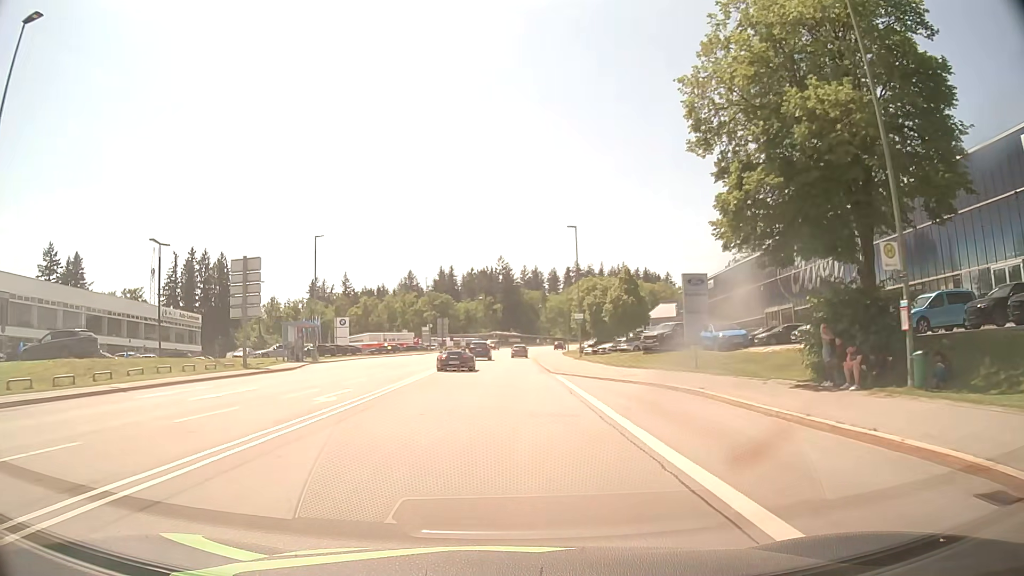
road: secondary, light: Day
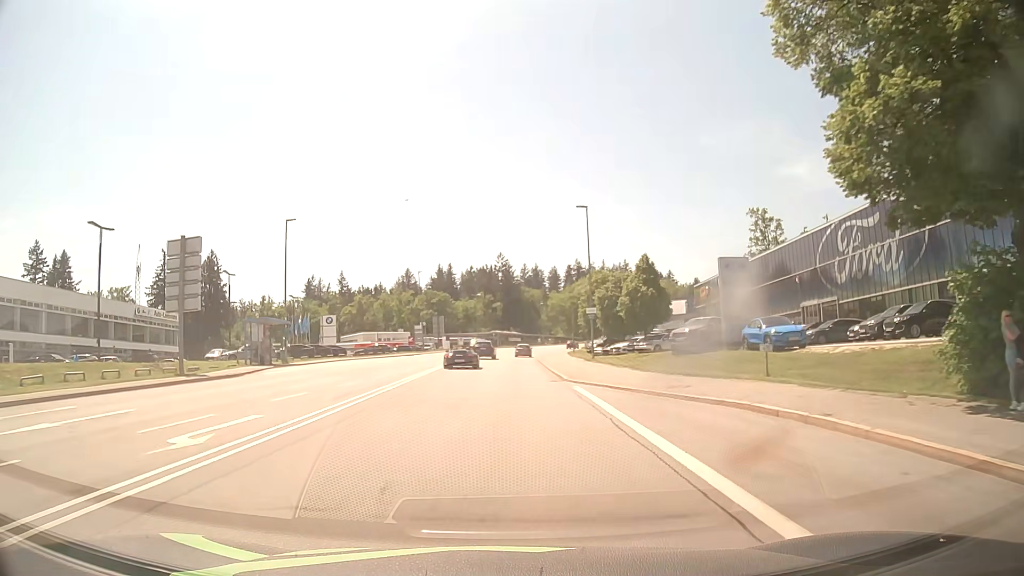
(0.0, +7.6) m; 0°
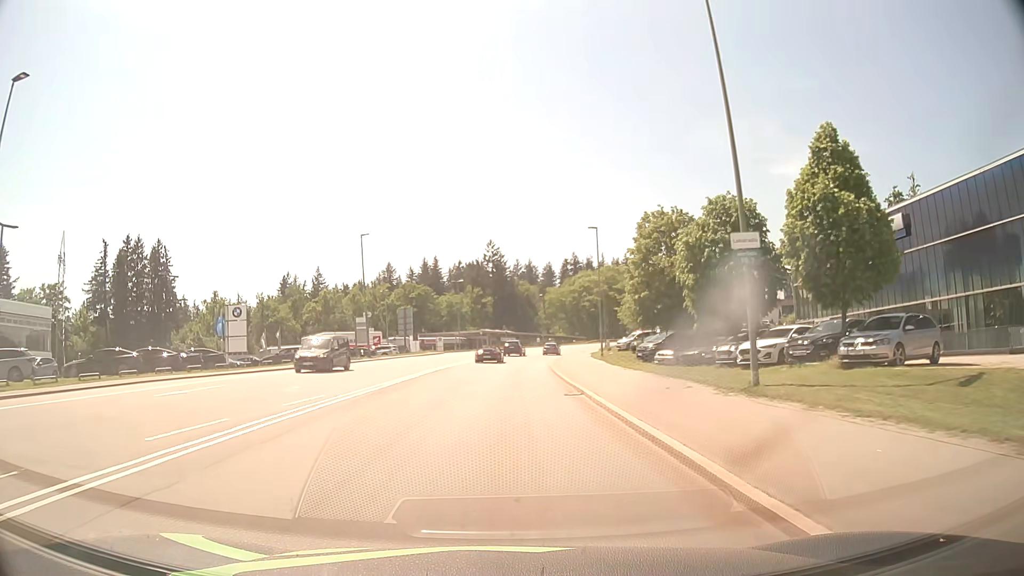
(+0.2, +30.4) m; +1°
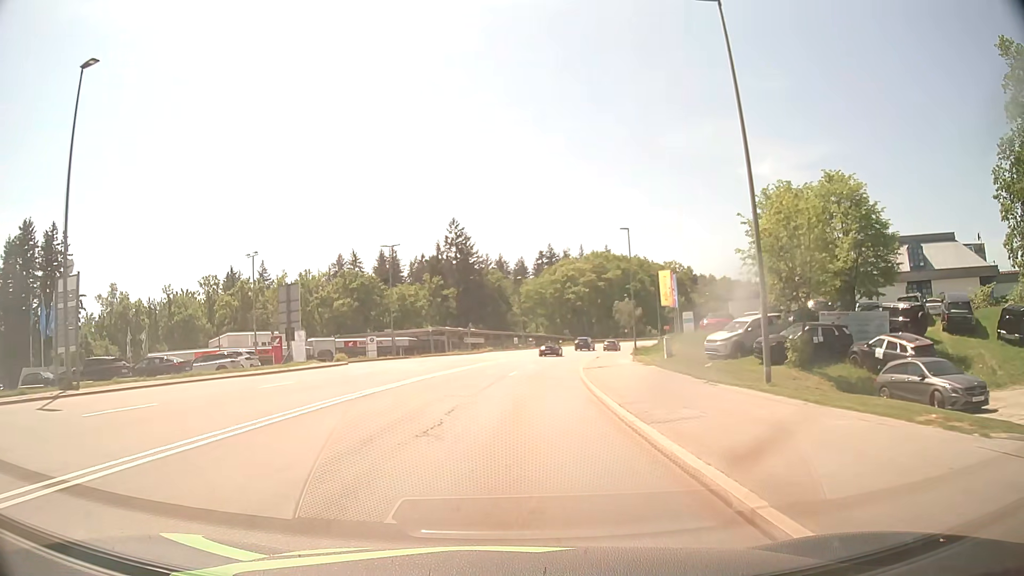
(+0.6, +38.1) m; +2°
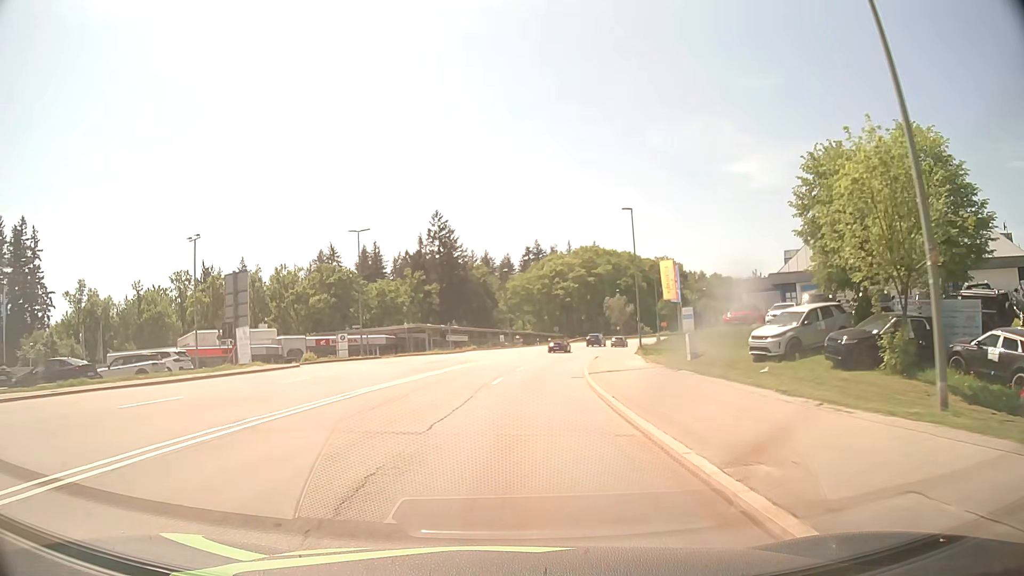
(+0.1, +7.6) m; +1°
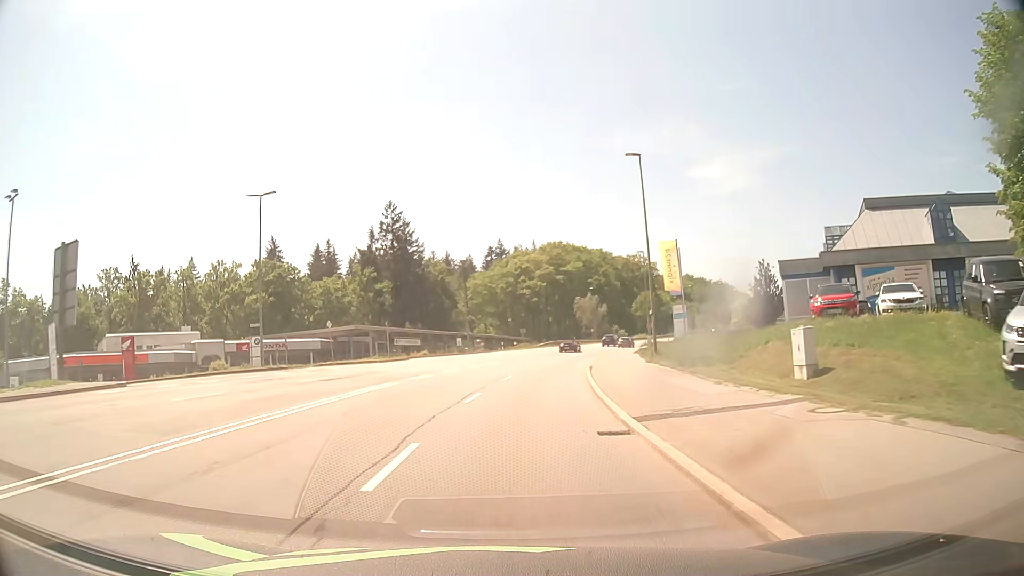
(+0.4, +15.2) m; +3°
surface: asphalt
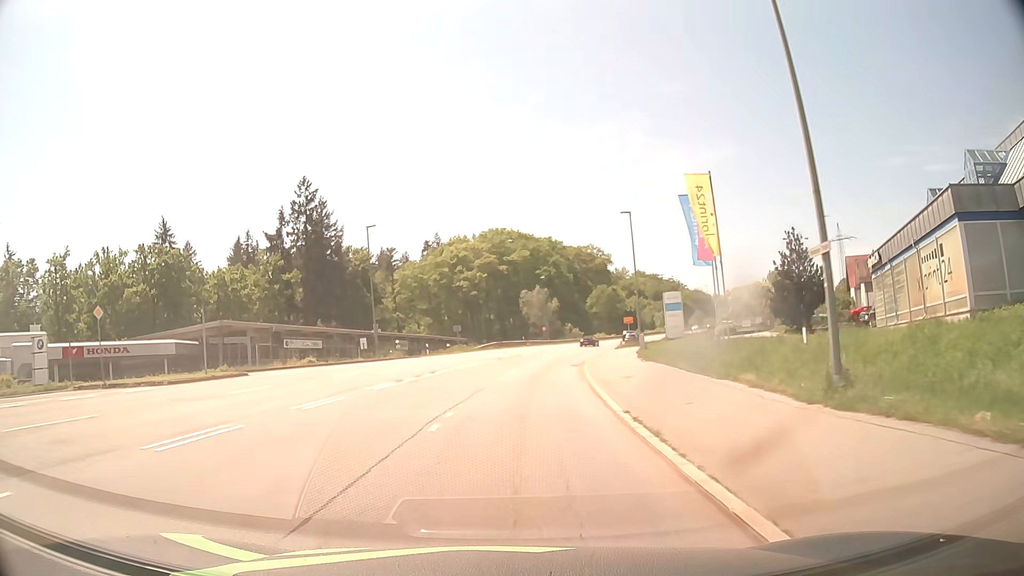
(+0.9, +22.8) m; +5°
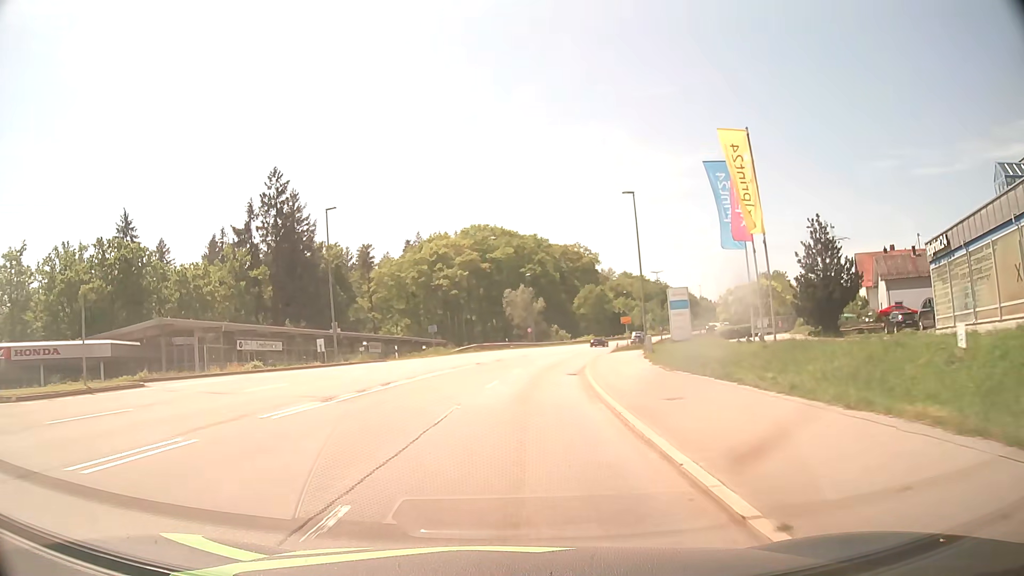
(+0.1, +7.6) m; +1°
(0, +10) (+1, +20) (+2, +30) (+3, +40) (+5, +50) (+7, +59) (+10, +69) (+13, +79) (+16, +88) (+20, +97) m
